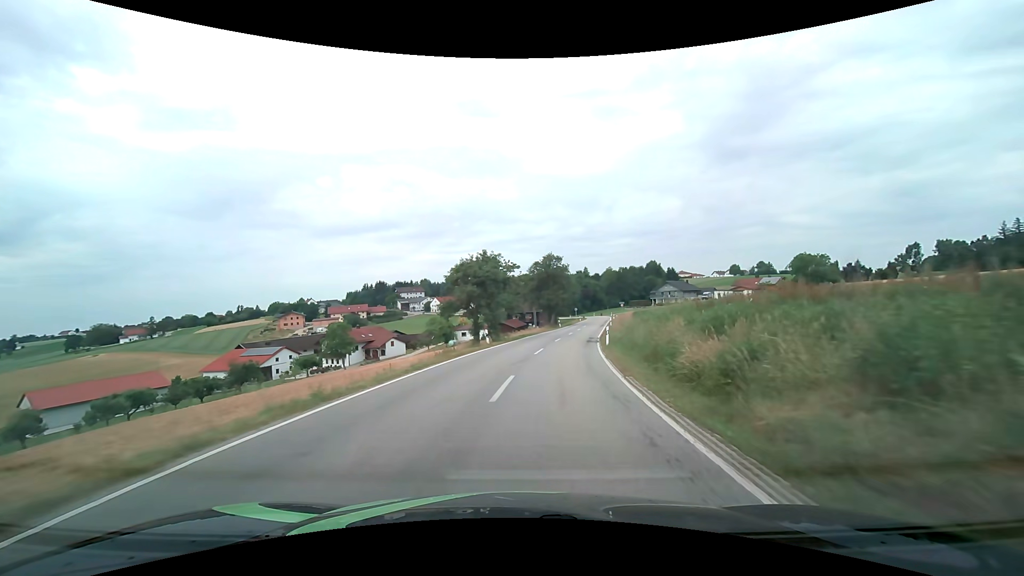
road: secondary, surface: asphalt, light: Day
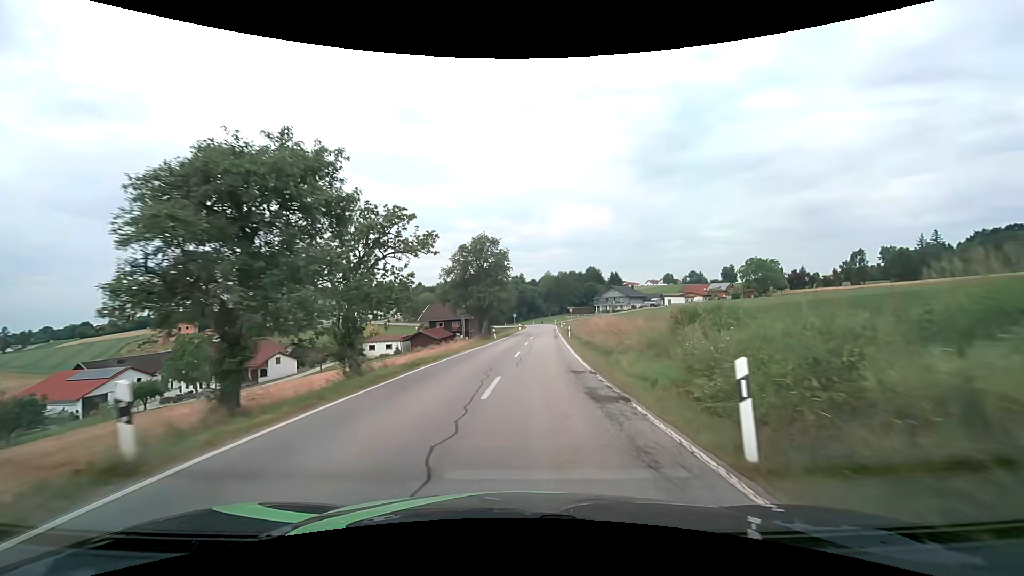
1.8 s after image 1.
(+1.5, +22.6) m; +8°
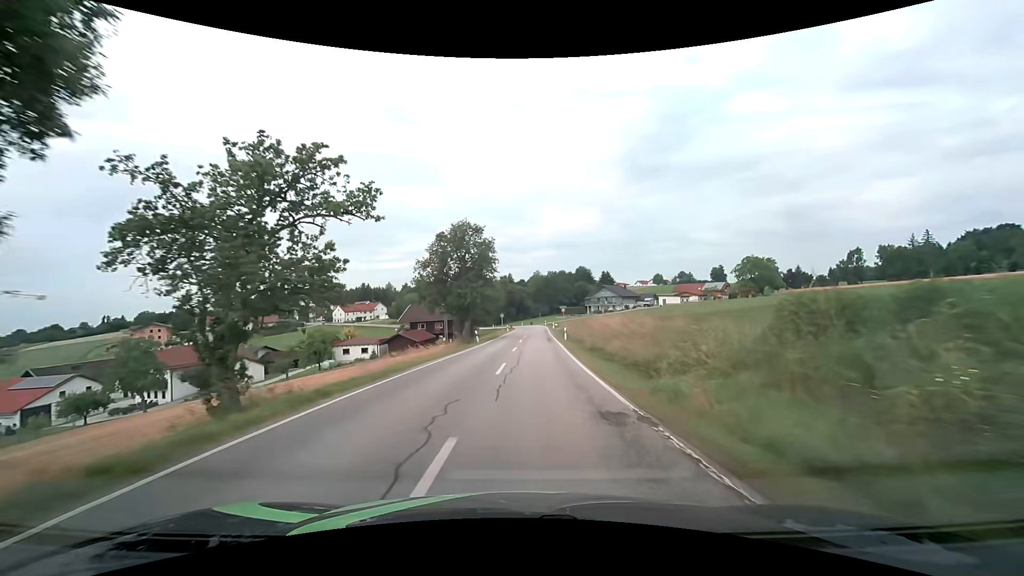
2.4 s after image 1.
(+0.1, +7.3) m; +2°
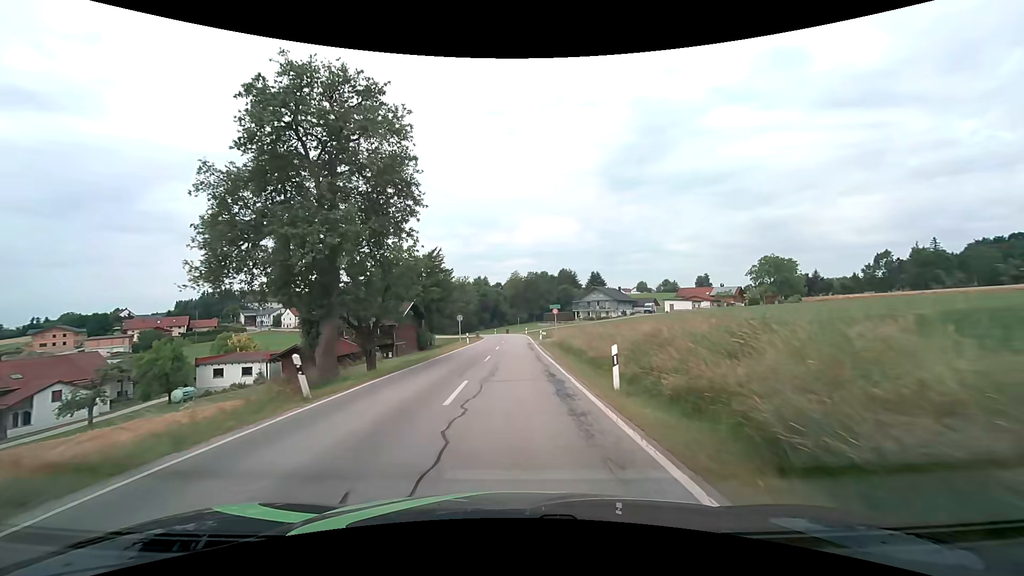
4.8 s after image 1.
(+0.9, +28.4) m; +2°
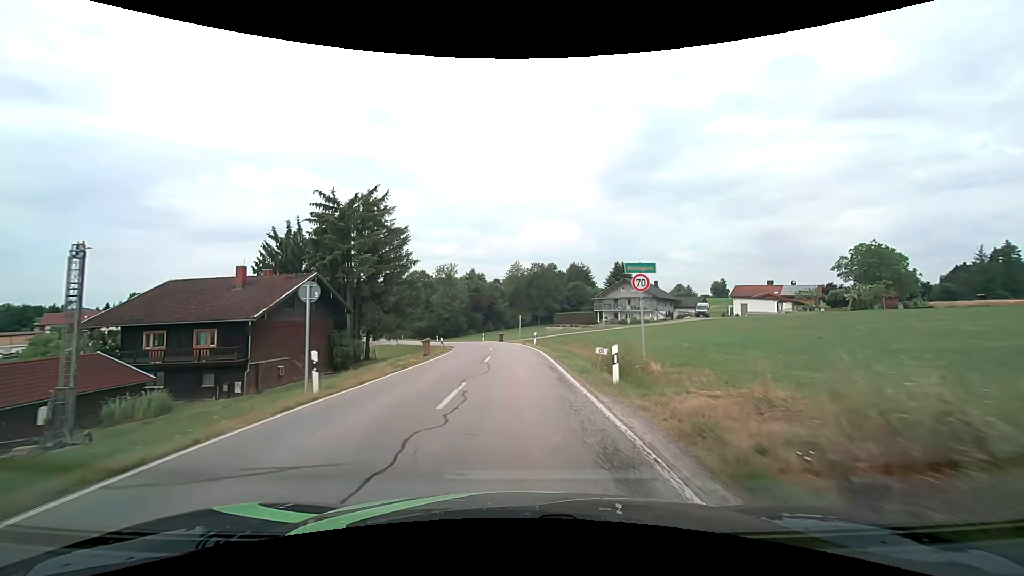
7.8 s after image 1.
(0.0, +36.3) m; 0°
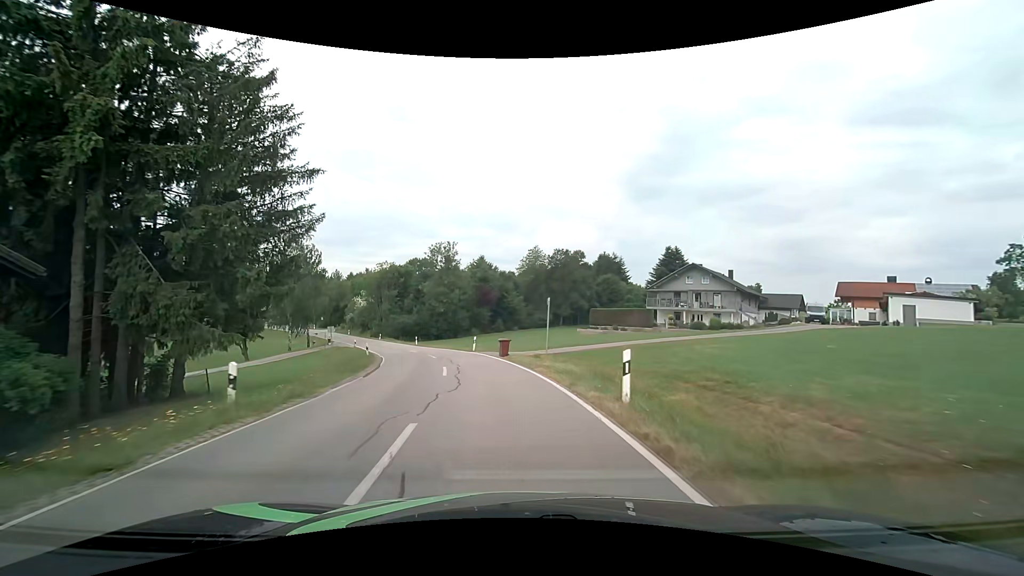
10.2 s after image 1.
(-0.3, +29.3) m; -2°
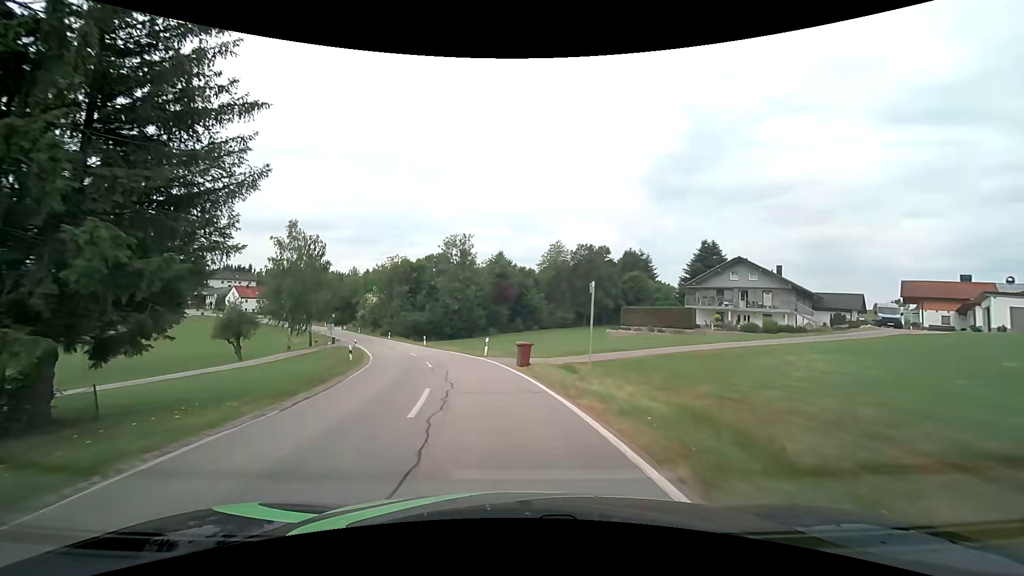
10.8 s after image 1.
(-0.1, +7.2) m; -2°
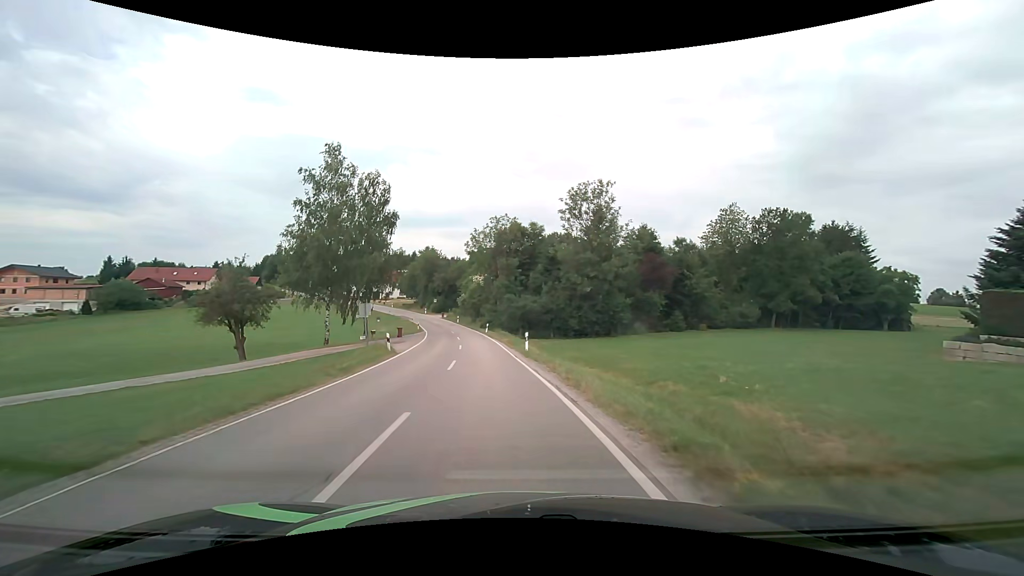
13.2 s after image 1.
(-3.6, +27.9) m; -15°
(0, +10) (-1, +20) (-2, +30) (-3, +40) (-5, +50) (-7, +60) (-9, +69) (-12, +79) (-15, +88) (-19, +97) m
